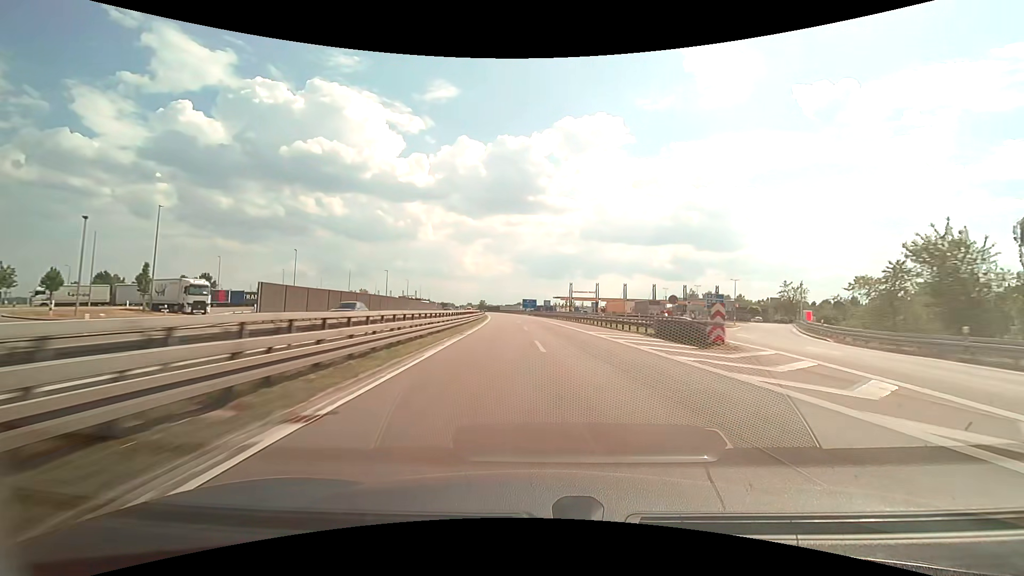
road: motorway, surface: asphalt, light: Day
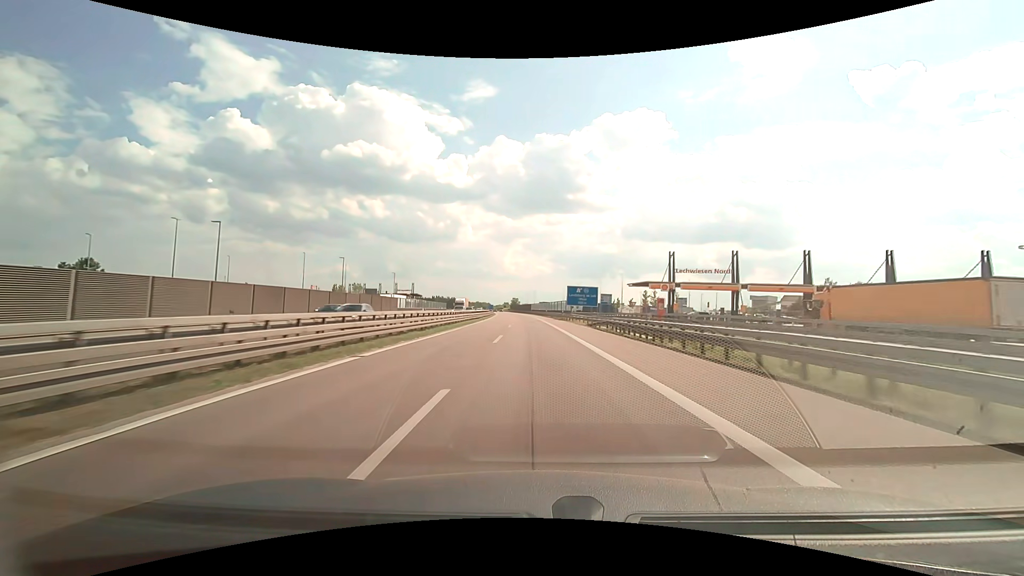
(-2.8, +86.0) m; -4°
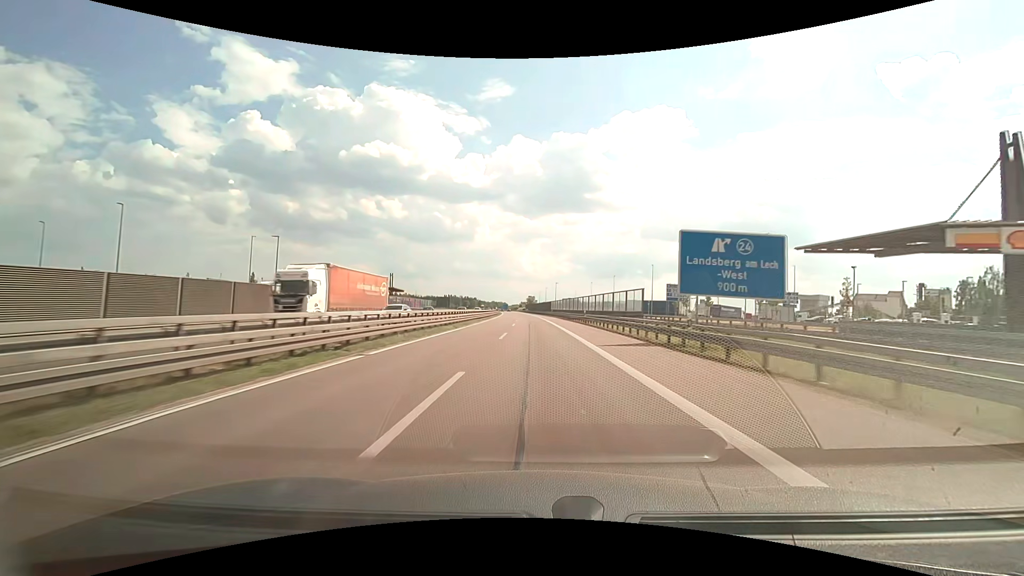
(-1.1, +51.9) m; -2°
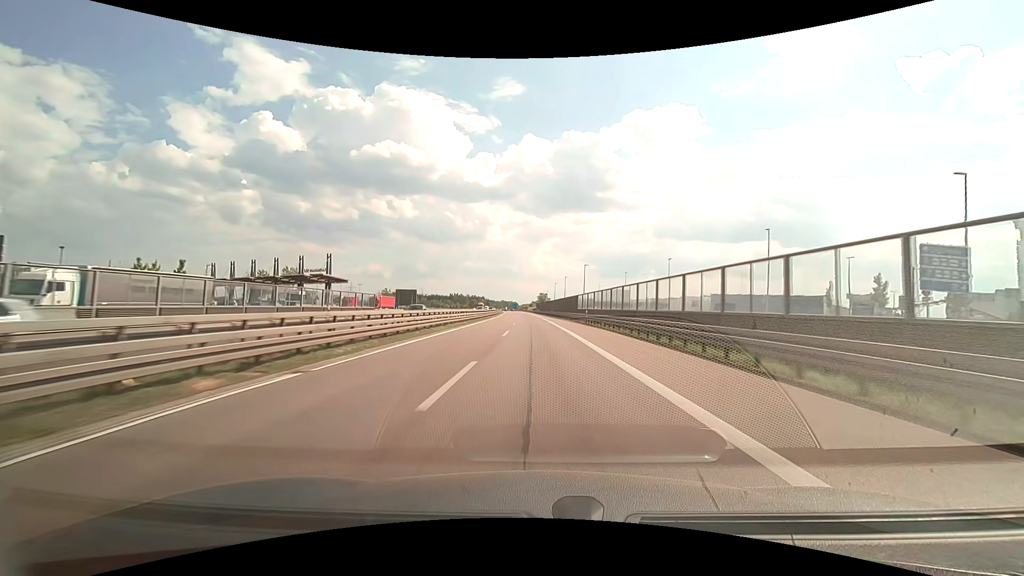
(-0.7, +51.9) m; -1°
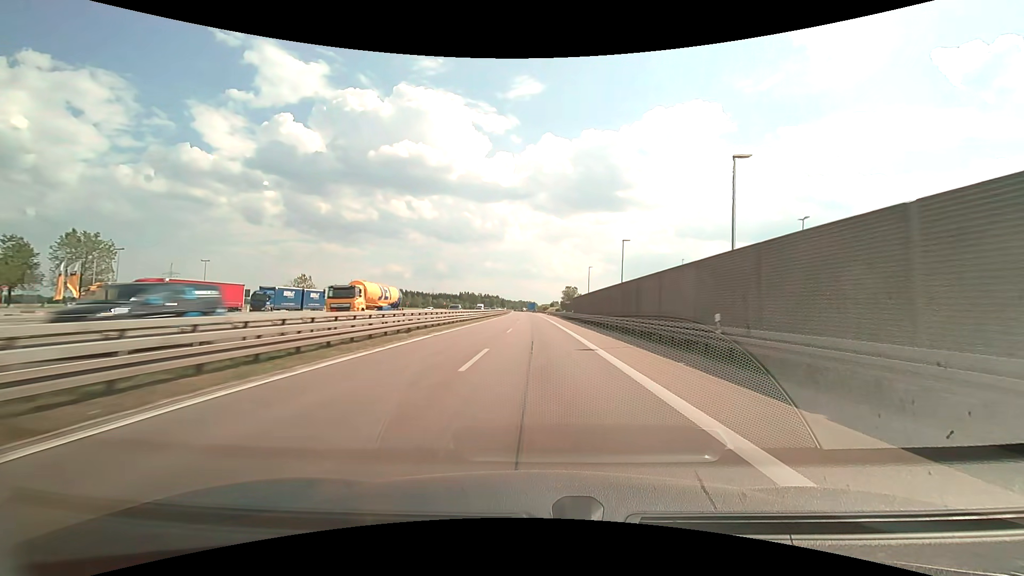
(-1.7, +86.5) m; -2°
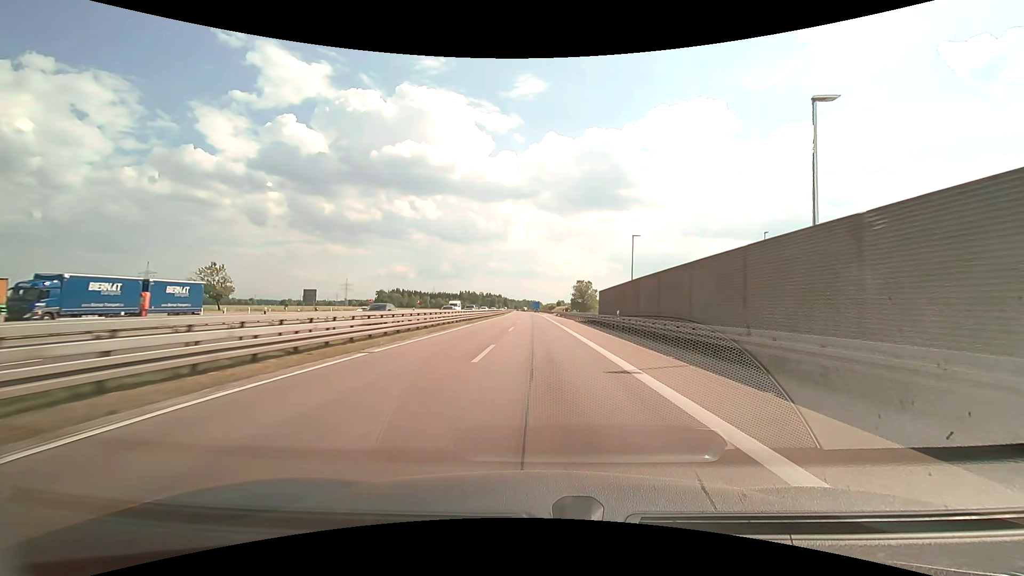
(-0.2, +34.3) m; -1°
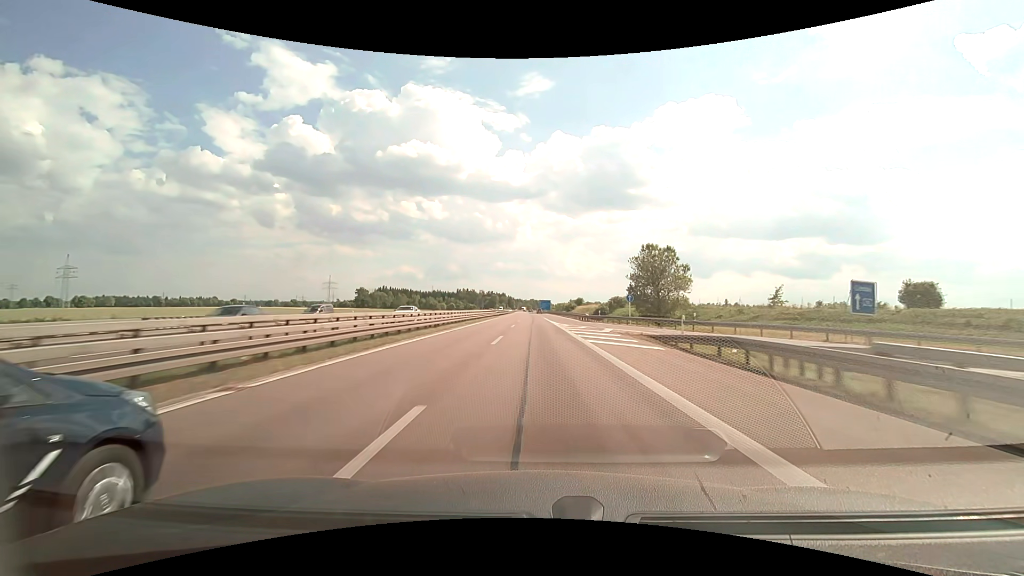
(-0.8, +83.5) m; -1°
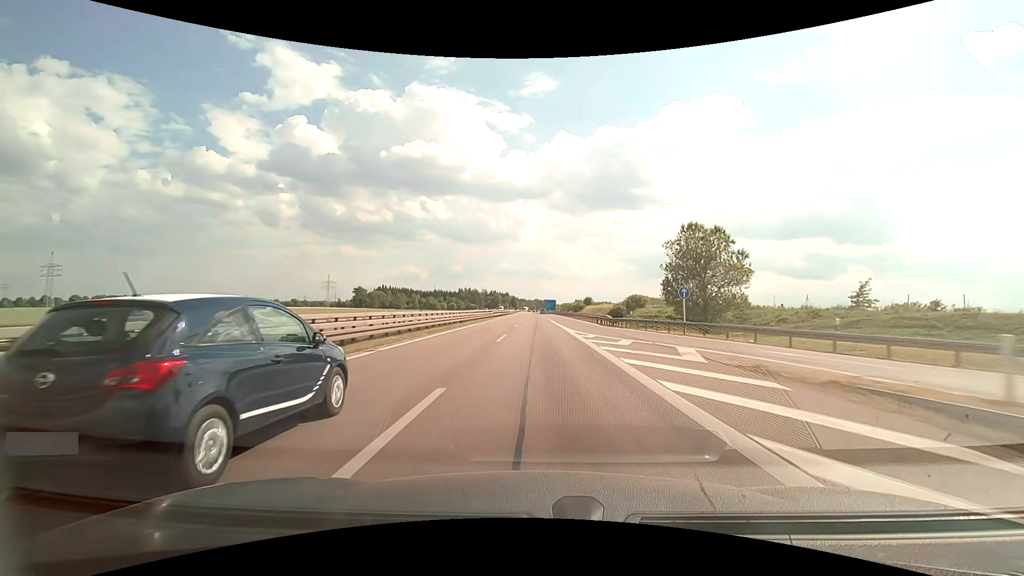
(-0.1, +16.4) m; -1°
(0, +10) (0, +20) (0, +30) (0, +40) (0, +50) (0, +60) (0, +70) (0, +80) (0, +90) (0, +100) m
